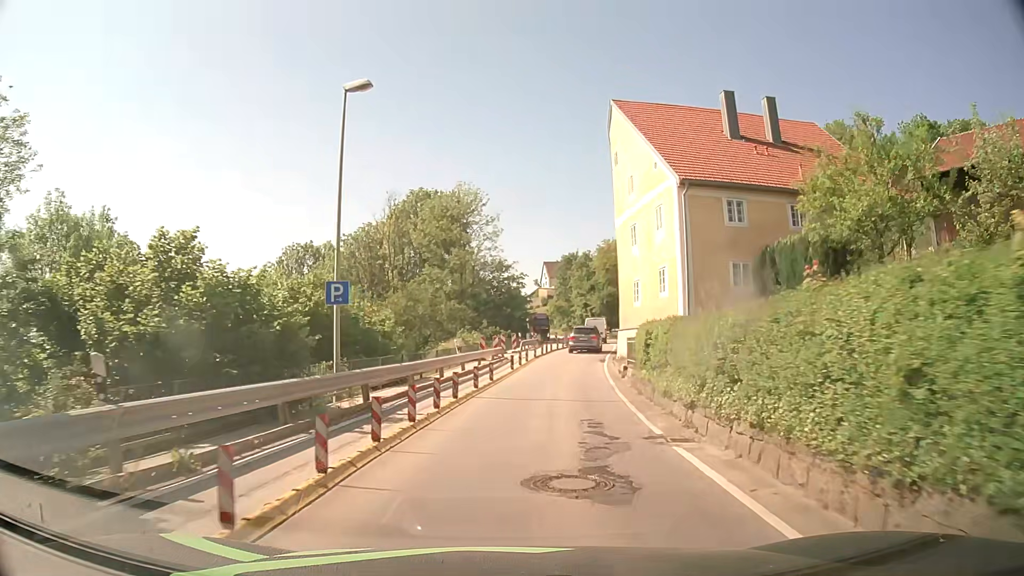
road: secondary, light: Day
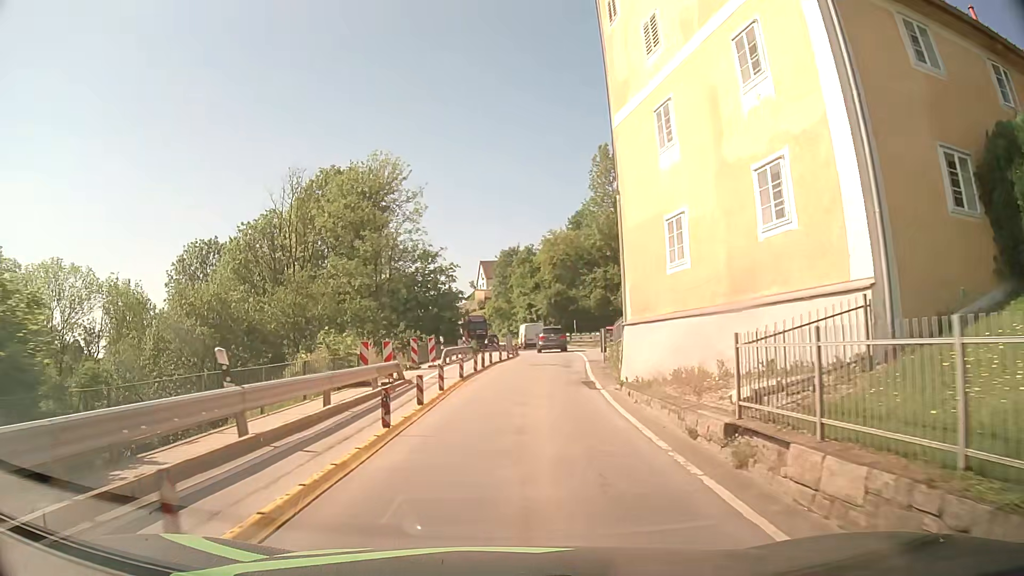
(+1.0, +16.9) m; +6°
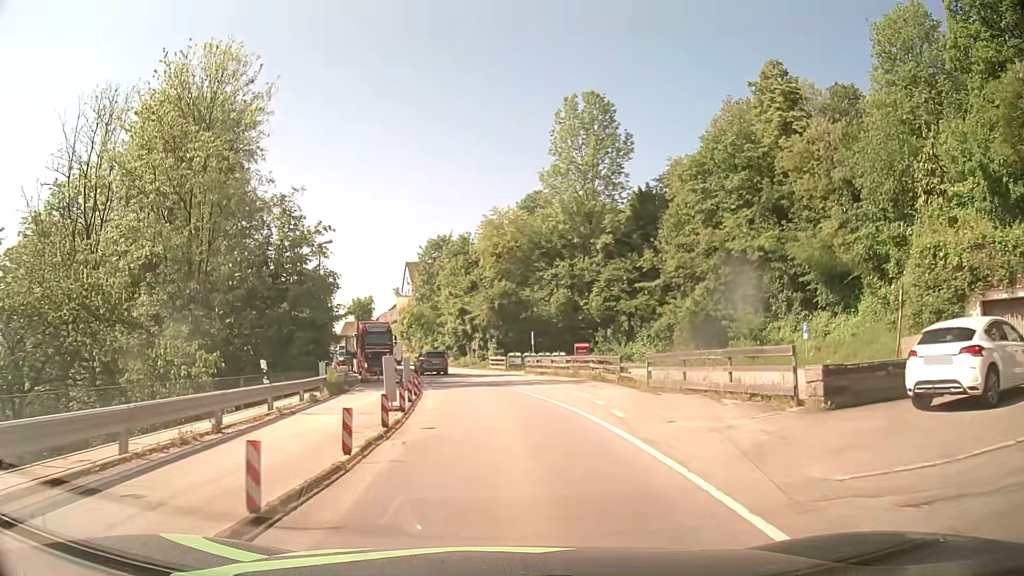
(+1.2, +29.0) m; +5°
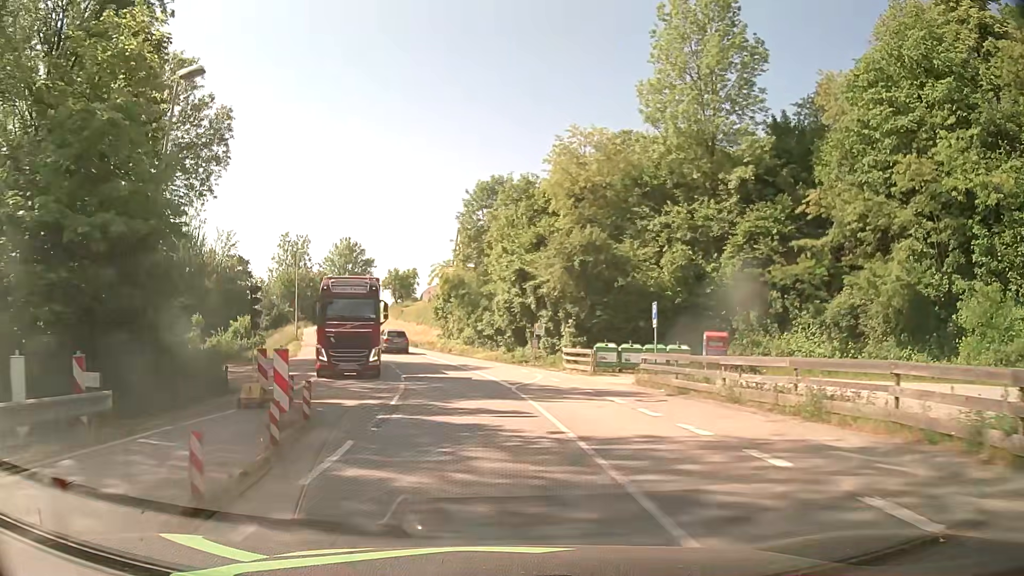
(-0.8, +24.1) m; -5°
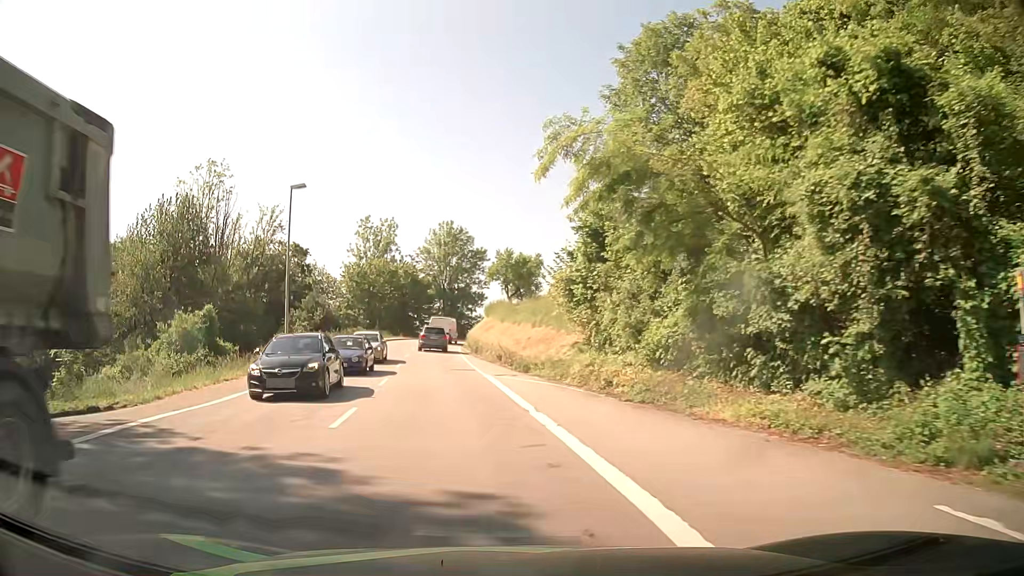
(-2.9, +32.4) m; -11°
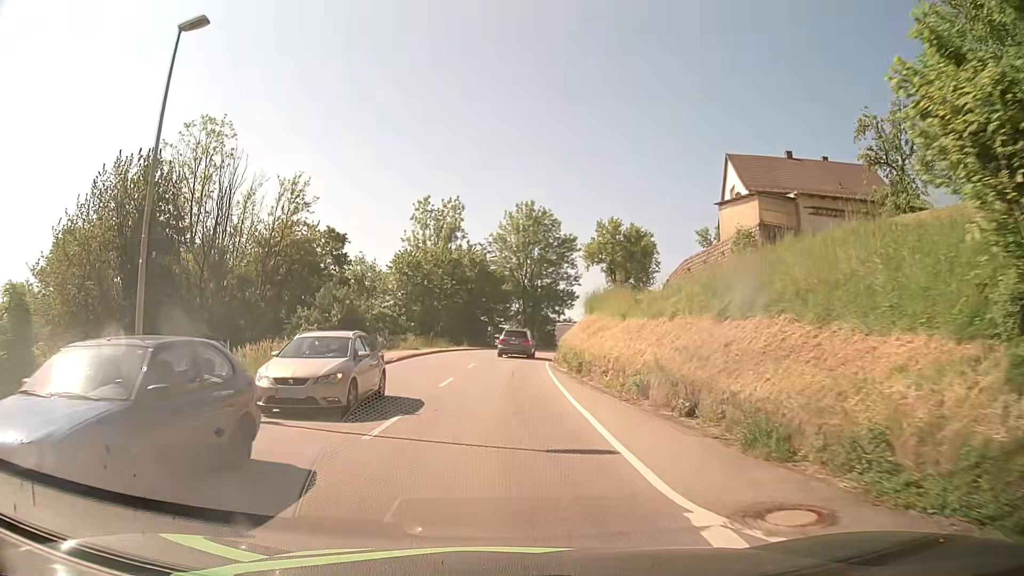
(-1.4, +19.3) m; -7°
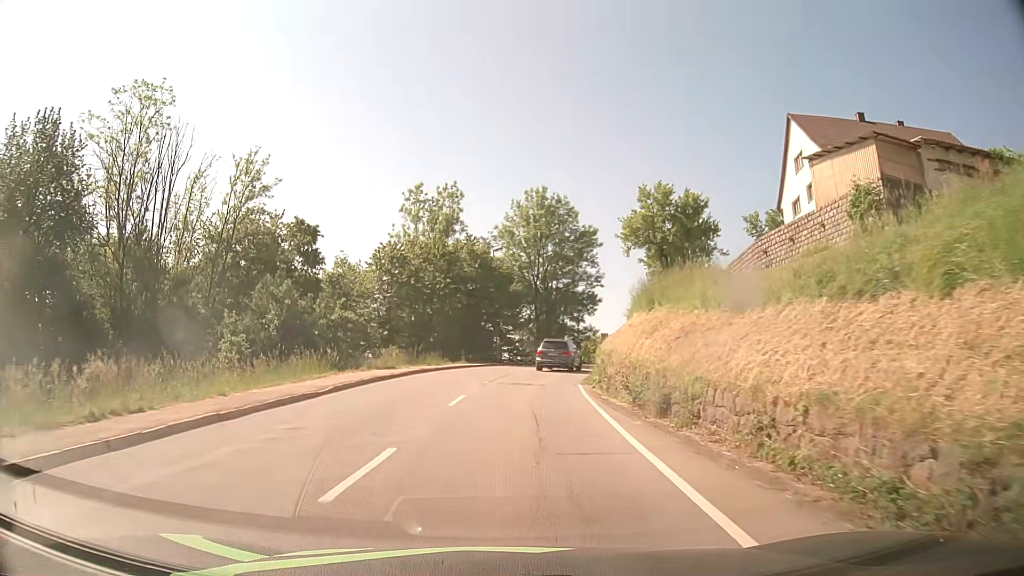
(0.0, +12.5) m; 0°
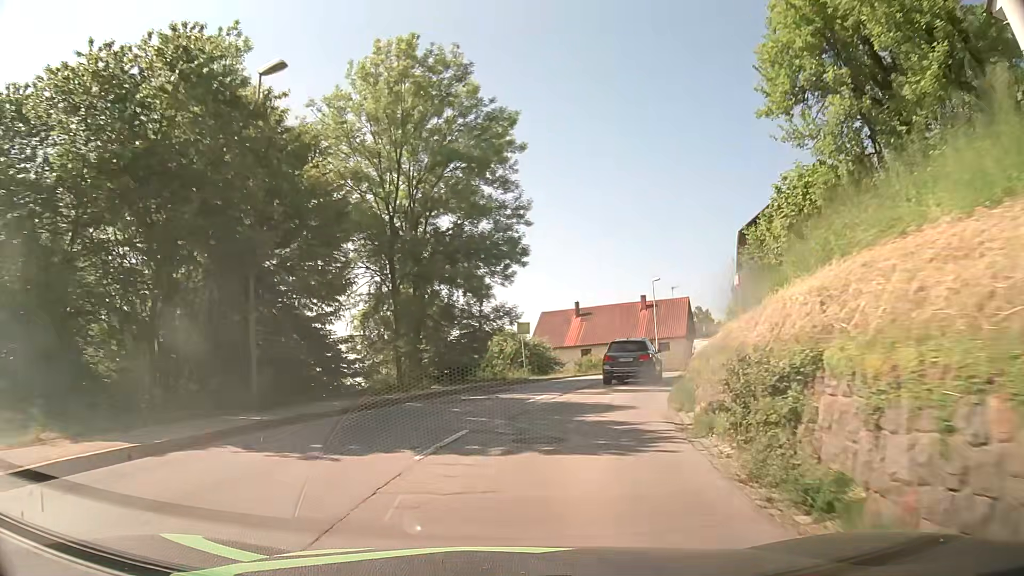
(+1.7, +33.3) m; +10°
(+1, +10) (+2, +20) (+5, +29) (+9, +39) (+13, +48) (+18, +56) (+25, +63) (+33, +69) (+43, +73) (+52, +75) m
